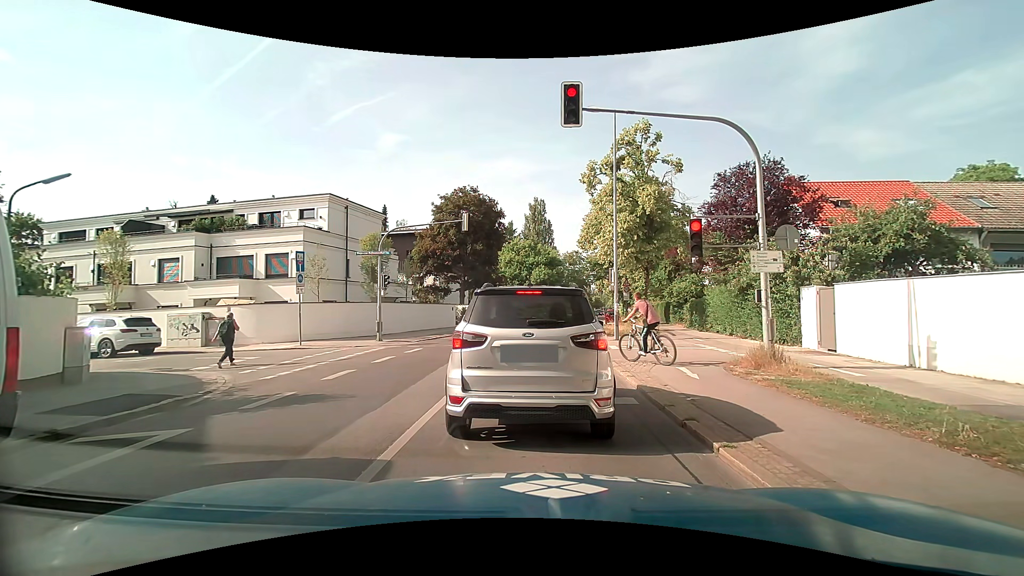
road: secondary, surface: asphalt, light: Day
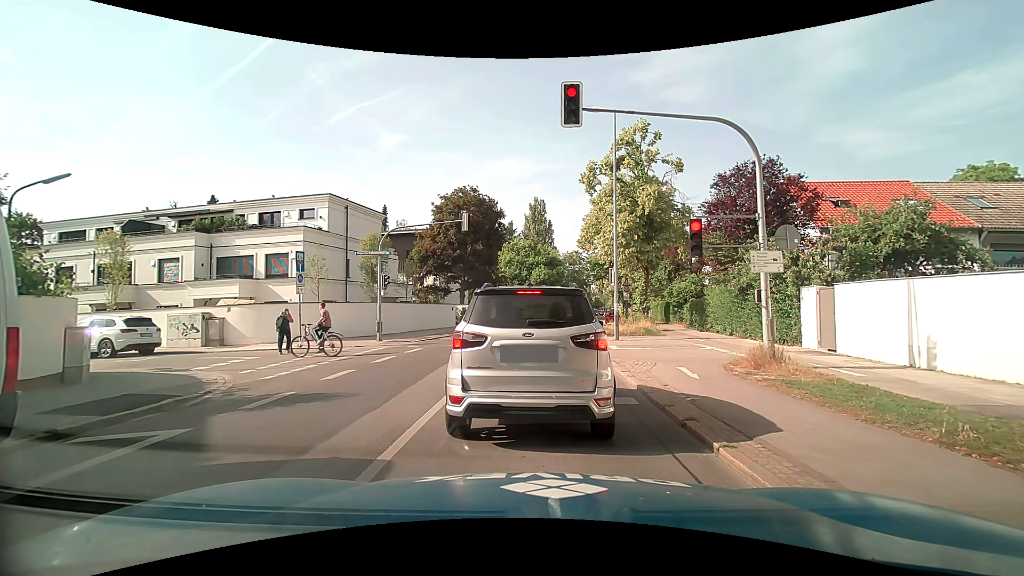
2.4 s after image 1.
(0.0, 0.0) m; 0°
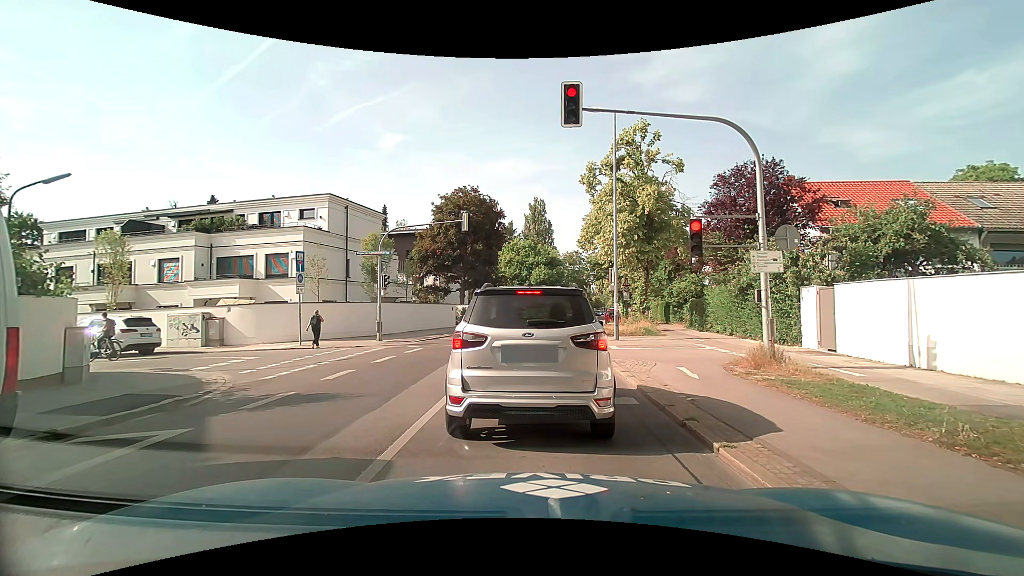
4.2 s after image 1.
(0.0, 0.0) m; 0°
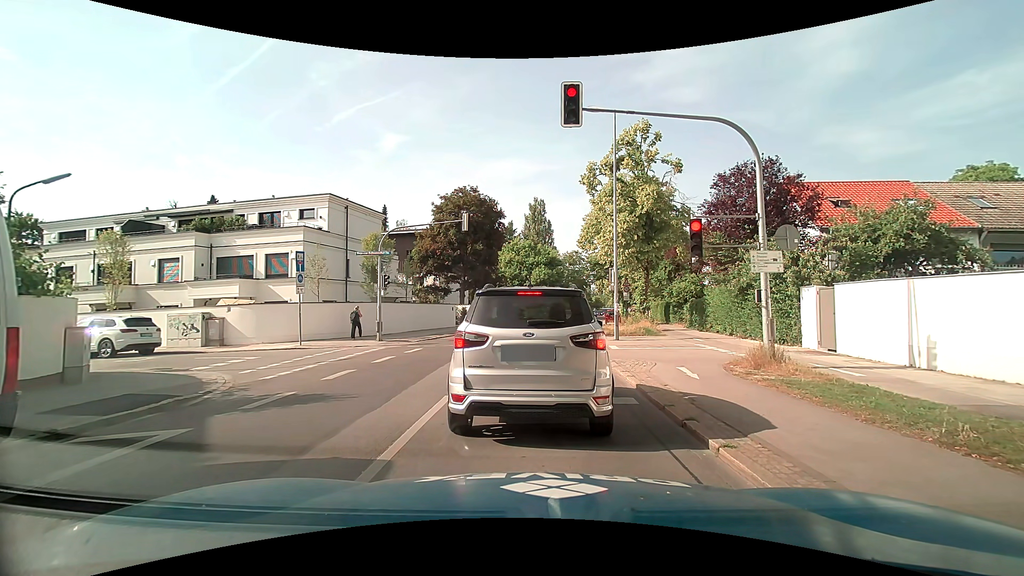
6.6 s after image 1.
(0.0, 0.0) m; 0°
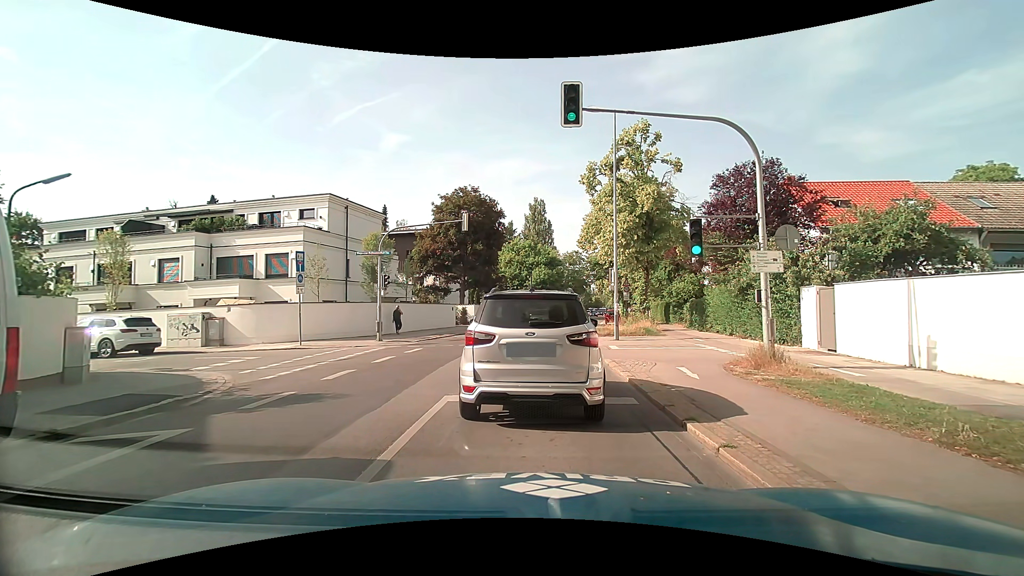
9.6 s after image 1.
(0.0, 0.0) m; 0°
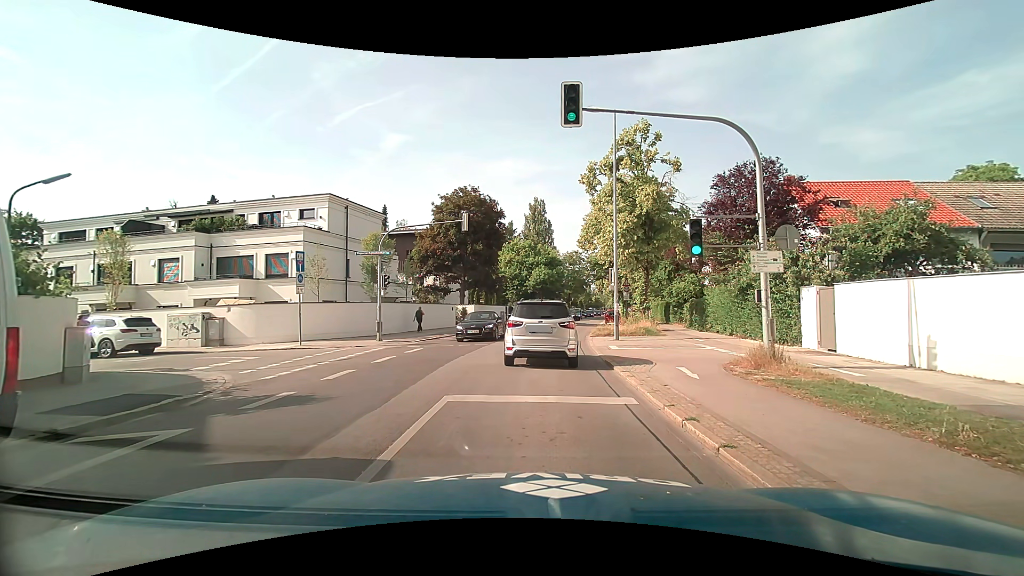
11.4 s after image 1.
(0.0, 0.0) m; 0°
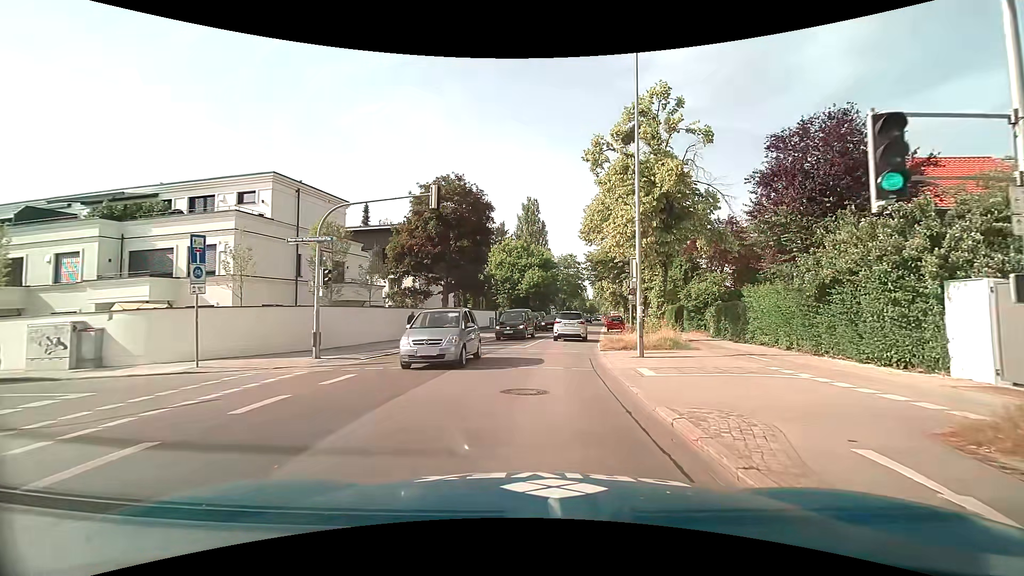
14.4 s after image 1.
(+0.1, +6.7) m; +1°
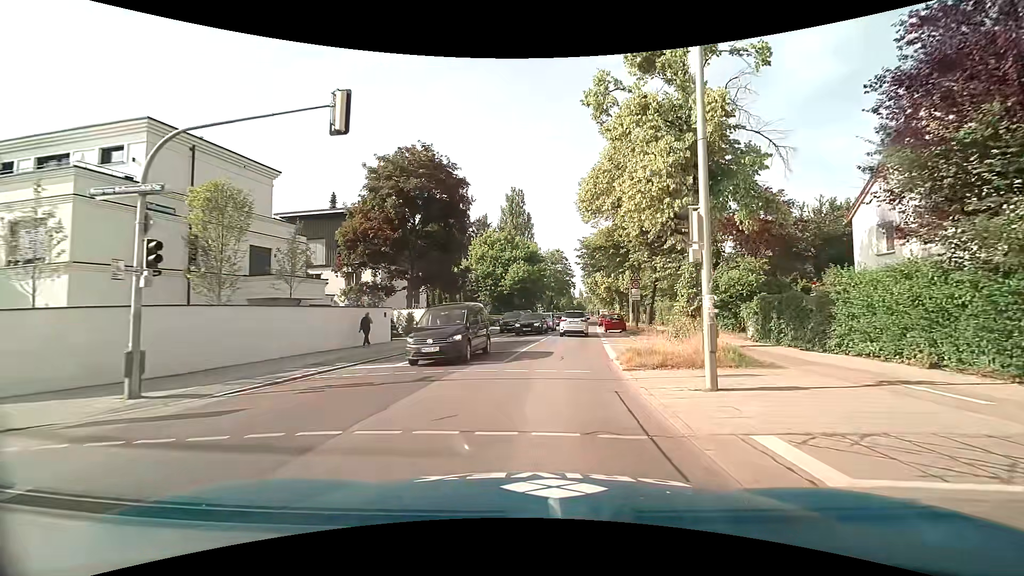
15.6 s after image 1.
(+0.1, +7.8) m; +2°
